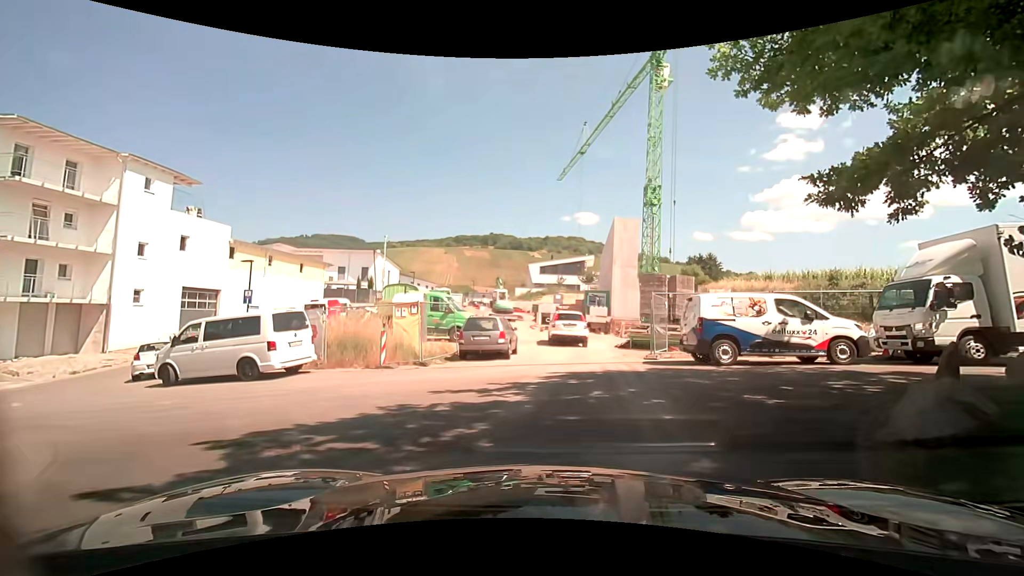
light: Day
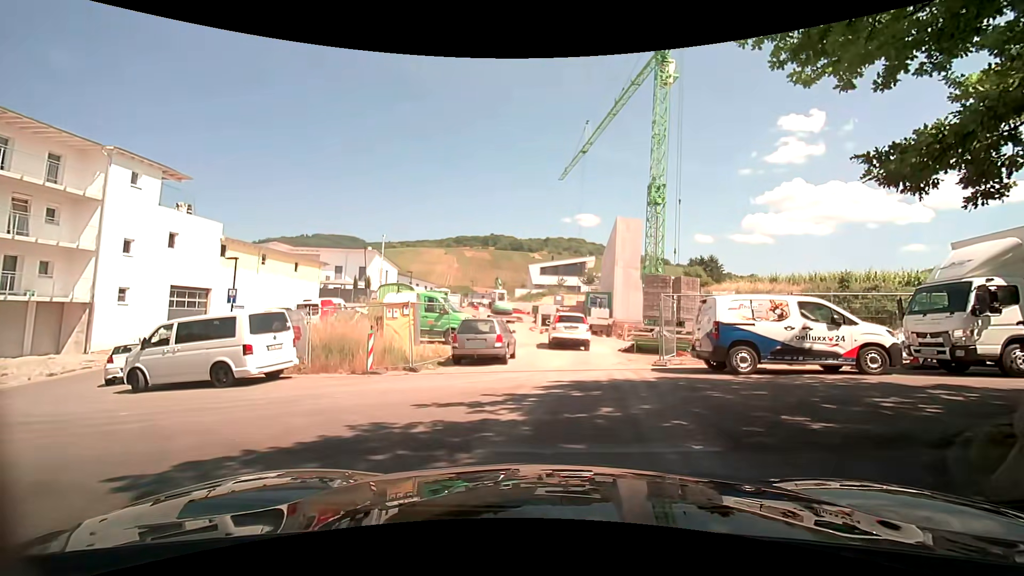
(0.0, +1.1) m; +1°
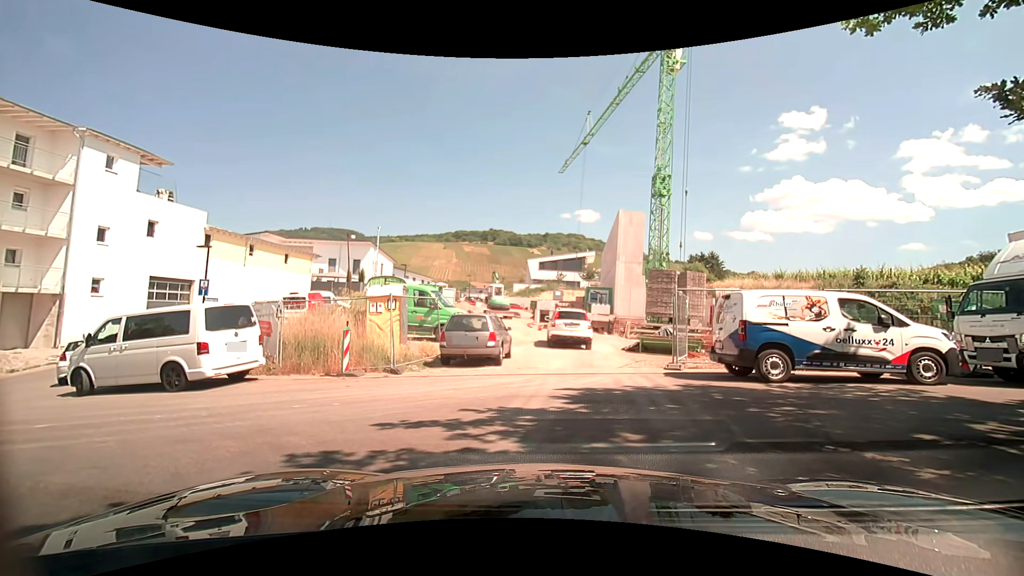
(0.0, +1.6) m; 0°
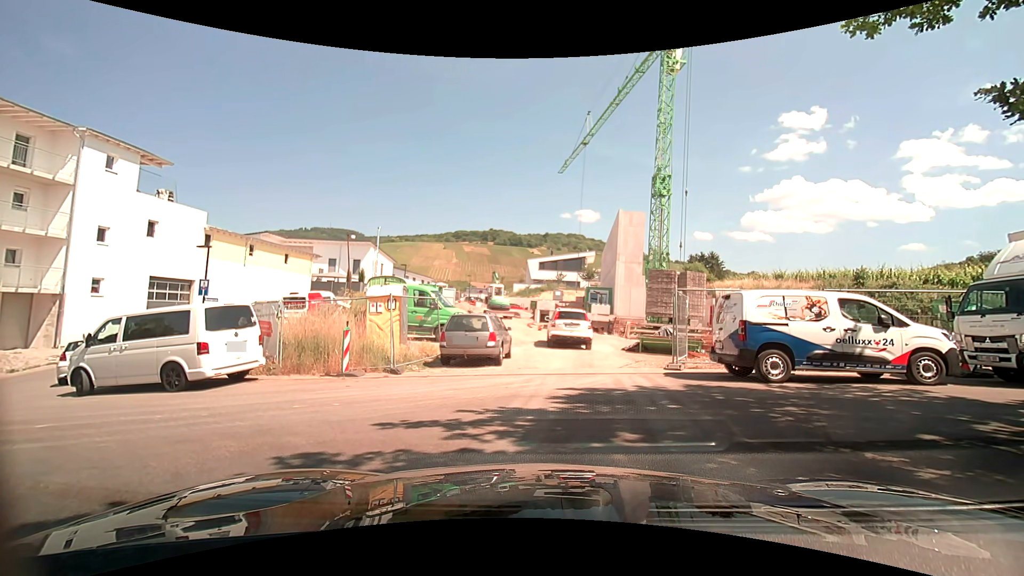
(0.0, 0.0) m; 0°
